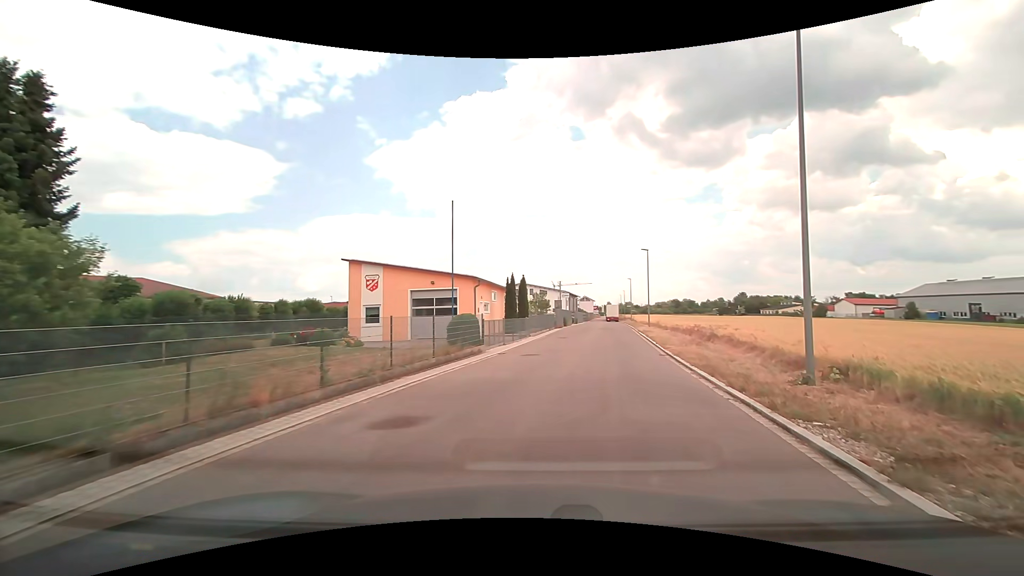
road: residential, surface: asphalt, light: Day
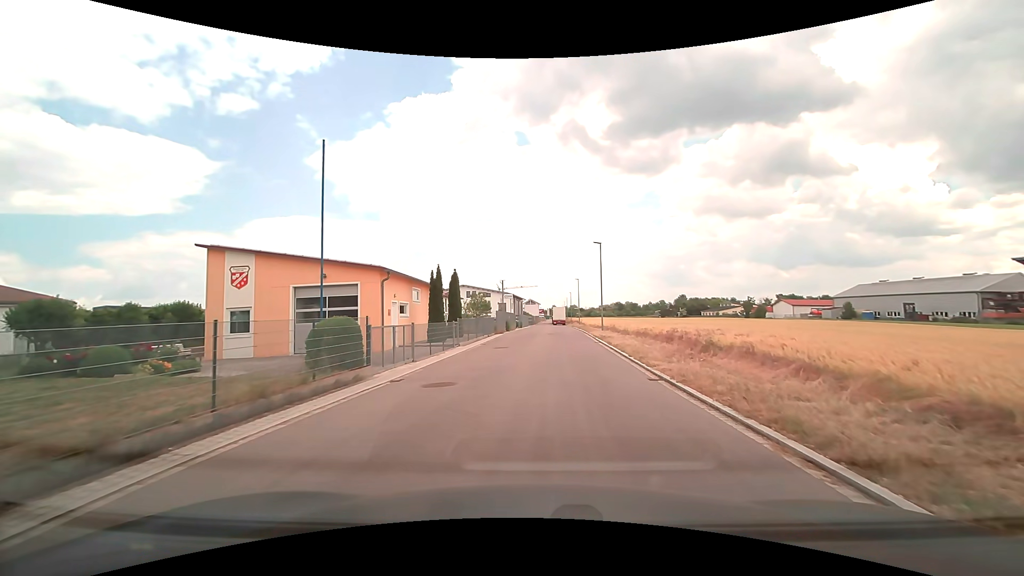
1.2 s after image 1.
(+0.6, +7.6) m; +6°
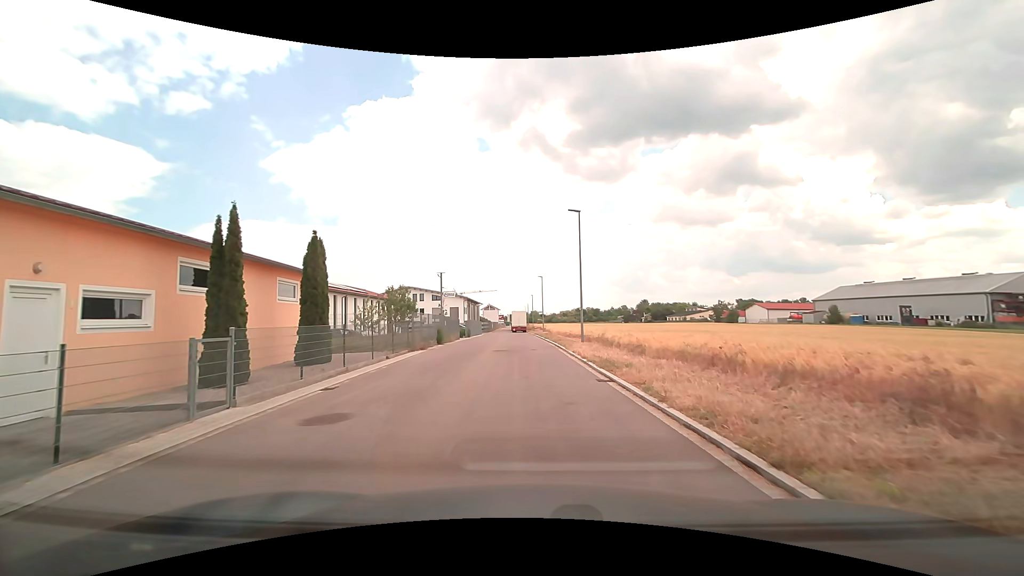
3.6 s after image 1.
(+0.8, +15.9) m; +5°
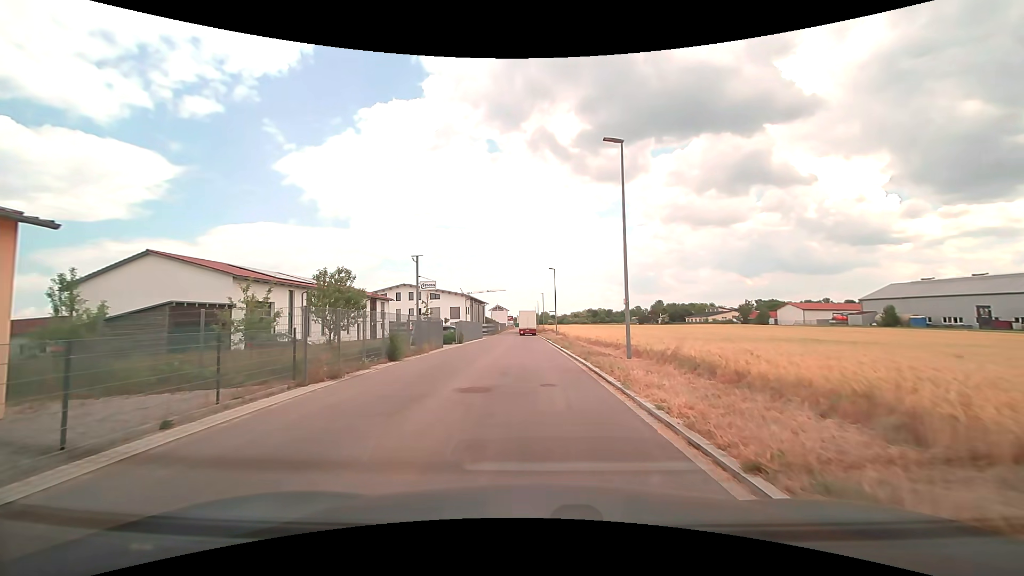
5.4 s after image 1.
(-0.1, +12.3) m; -1°
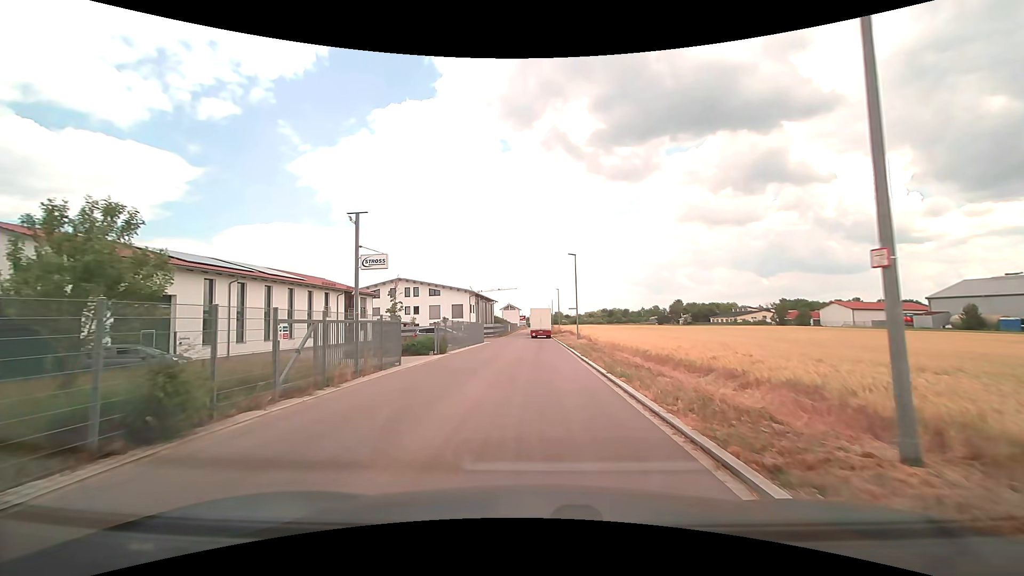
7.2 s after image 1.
(-0.3, +12.8) m; -2°
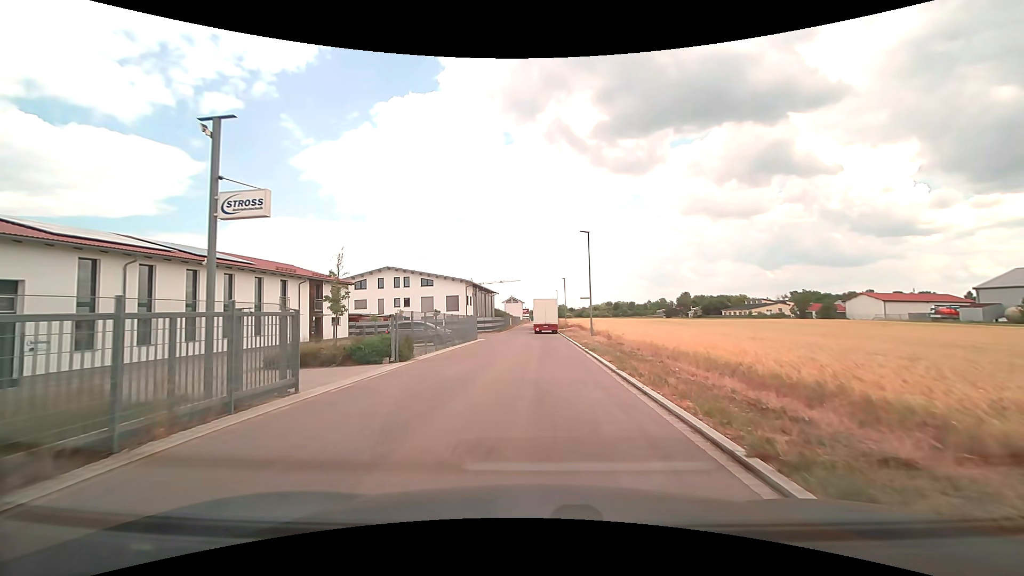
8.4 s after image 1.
(-0.1, +8.7) m; -1°
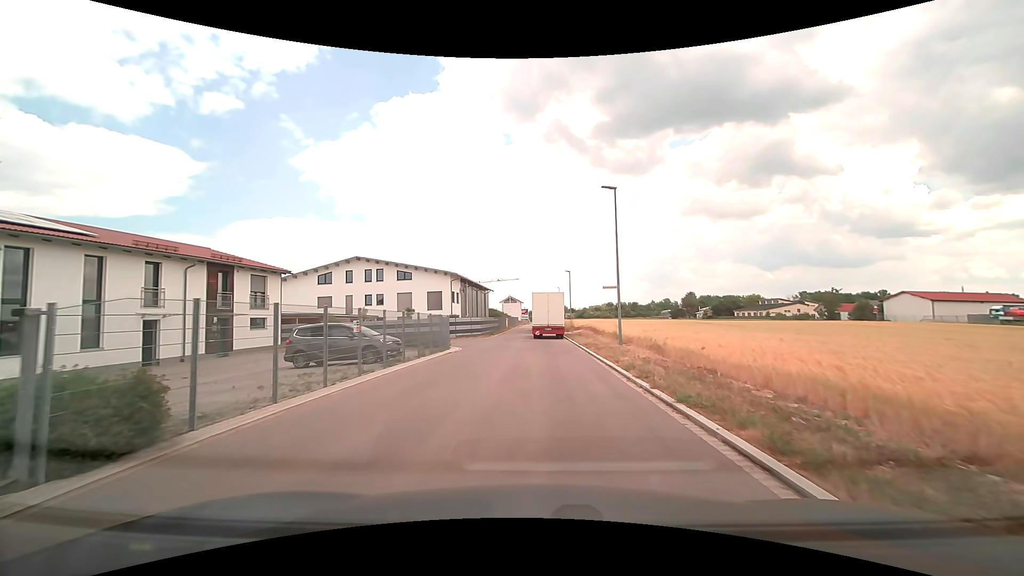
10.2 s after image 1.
(0.0, +13.0) m; 0°
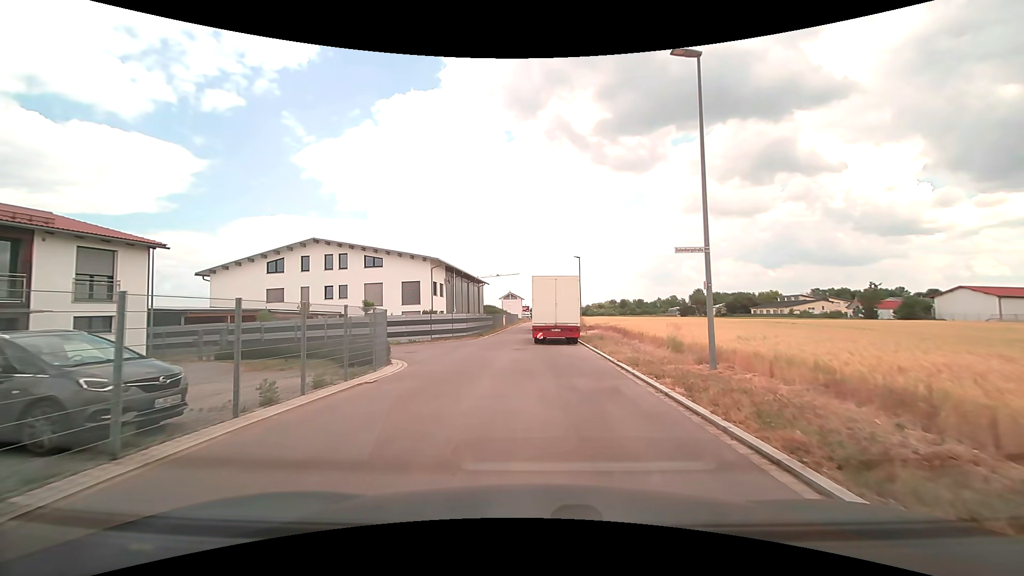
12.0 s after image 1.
(0.0, +12.8) m; 0°
(0, +10) (-2, +20) (-3, +30) (-3, +40) (-2, +50) (-2, +60) (-2, +70) (-2, +80) (-2, +90) (-1, +100) m
